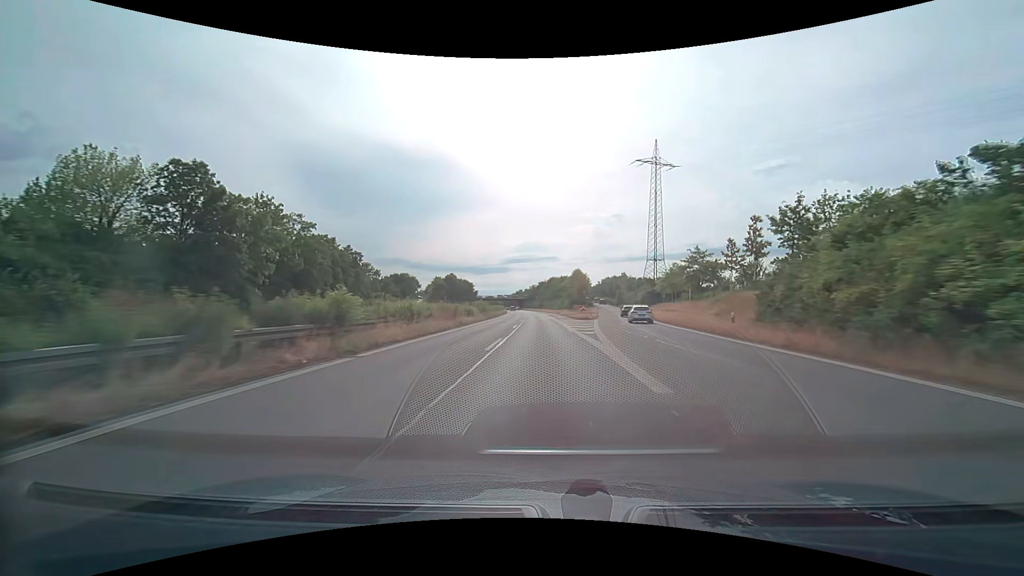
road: trunk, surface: asphalt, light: Day
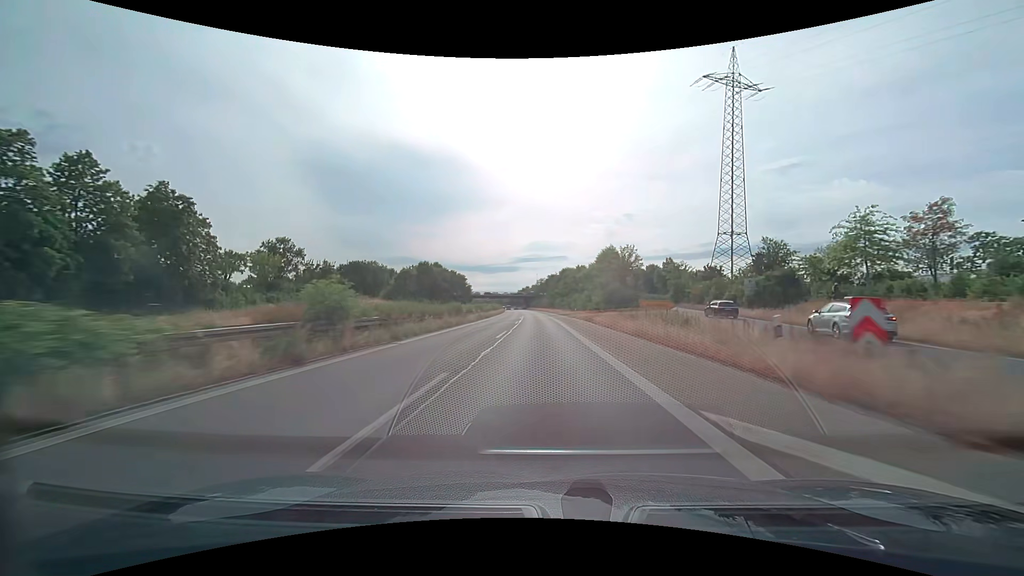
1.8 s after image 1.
(-0.5, +47.4) m; -1°
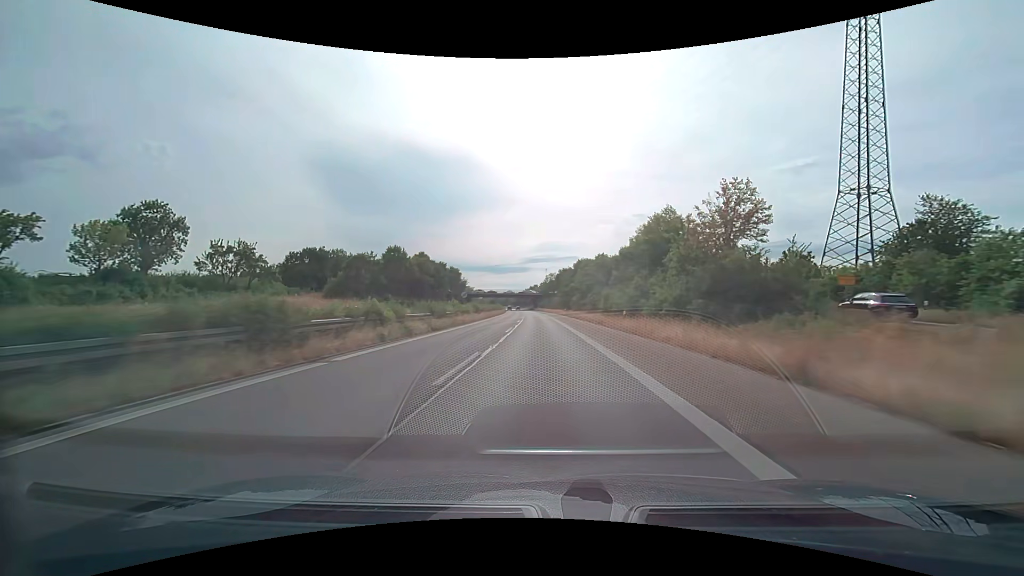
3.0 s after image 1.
(-0.3, +31.6) m; -1°
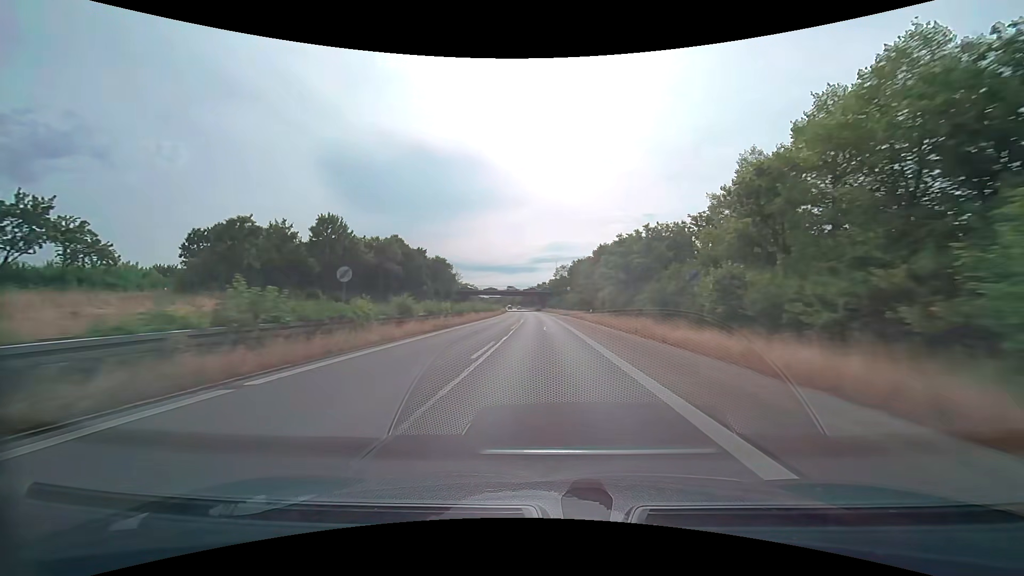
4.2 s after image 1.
(-0.3, +31.6) m; -1°
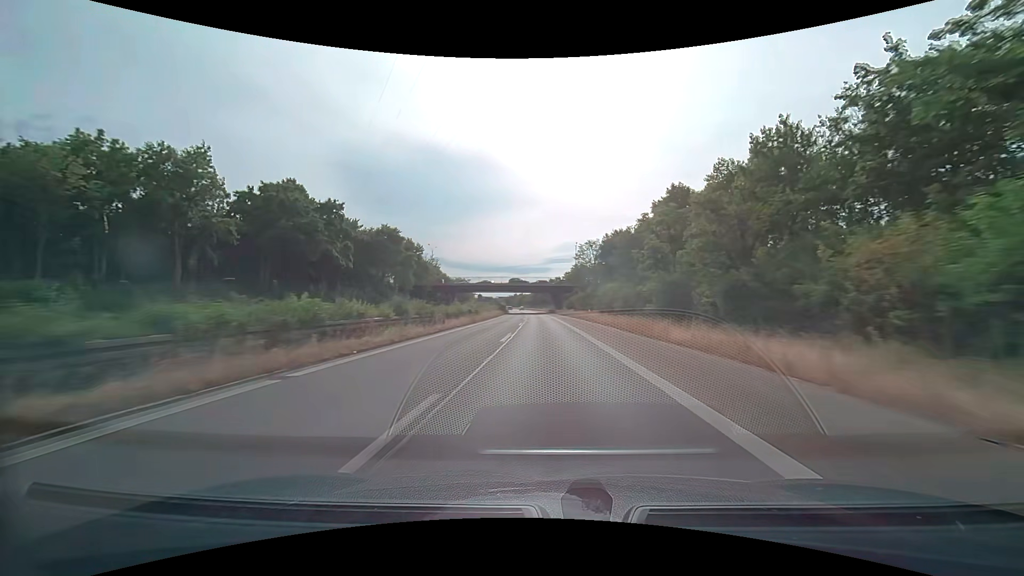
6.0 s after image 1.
(-0.7, +47.3) m; -1°
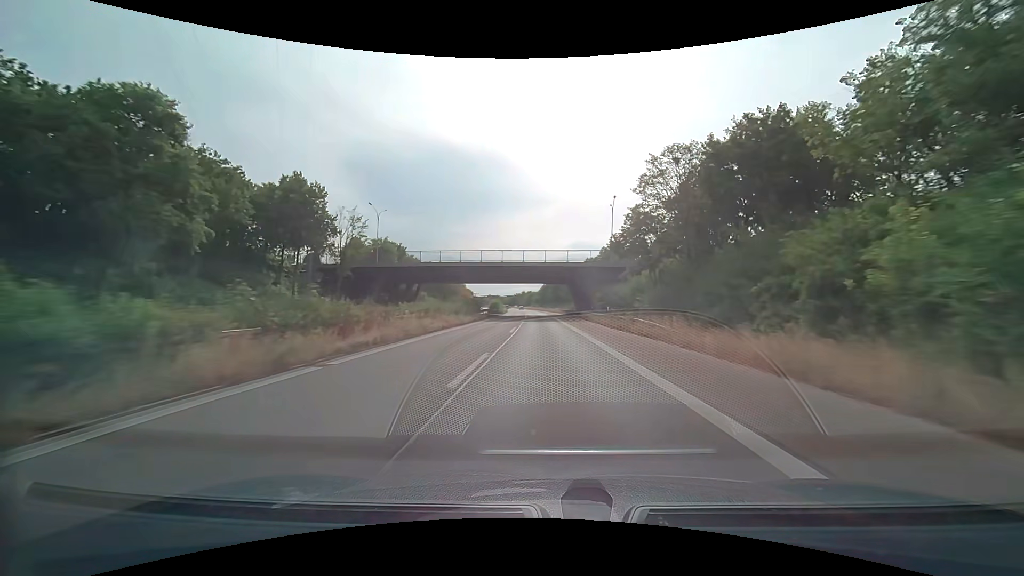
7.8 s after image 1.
(-0.5, +47.4) m; -1°
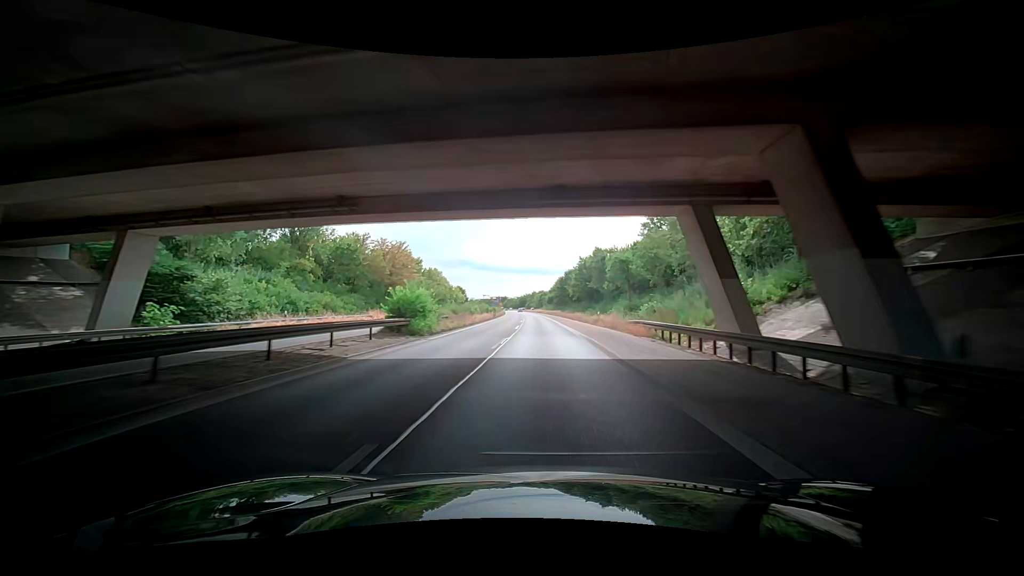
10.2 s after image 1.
(-0.7, +63.2) m; -1°
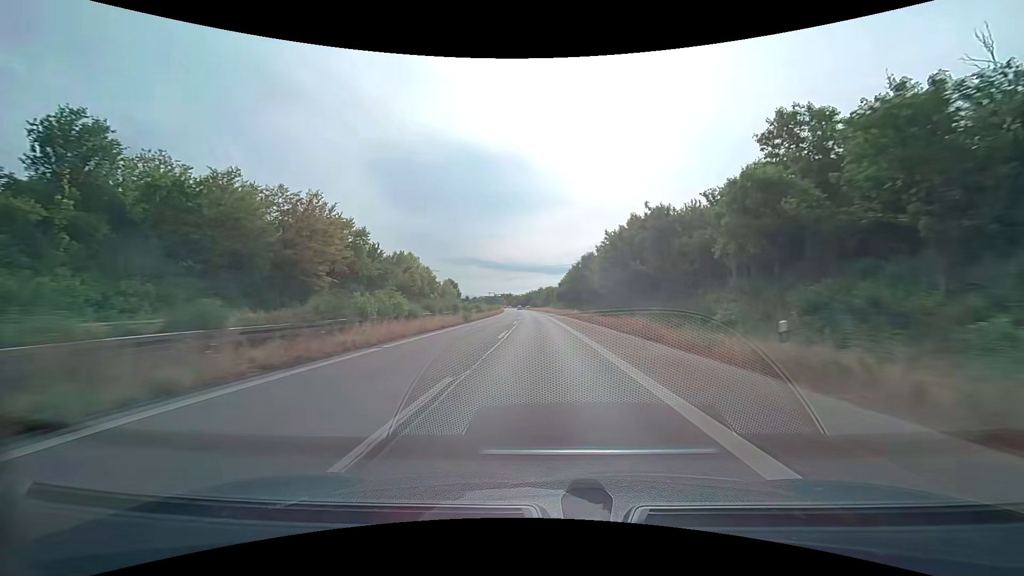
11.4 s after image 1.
(-0.3, +31.6) m; -1°
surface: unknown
(0, +10) (0, +20) (0, +30) (0, +40) (0, +50) (-1, +60) (-1, +70) (-1, +80) (-2, +90) (-2, +100) m
